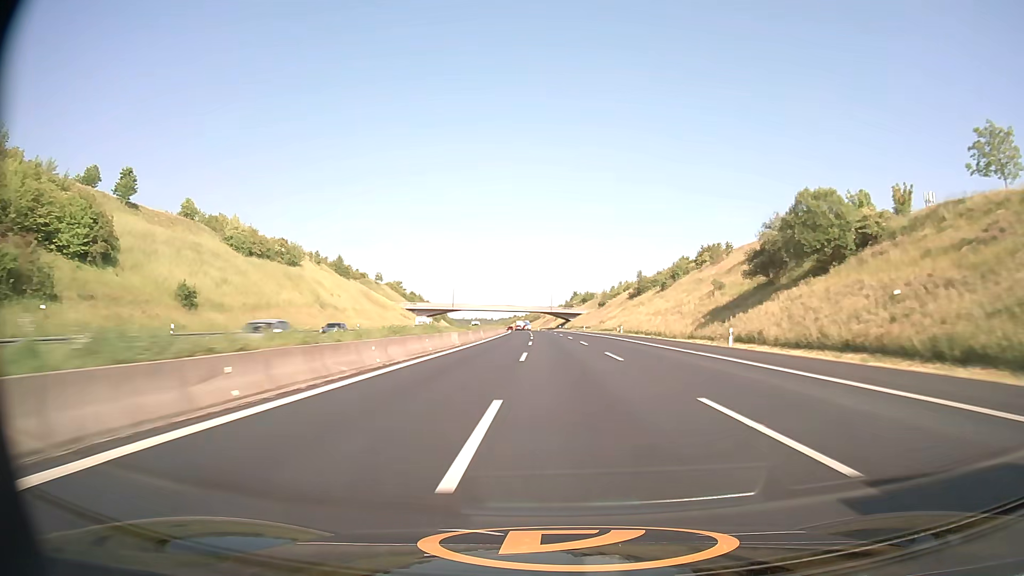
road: motorway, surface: asphalt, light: Day
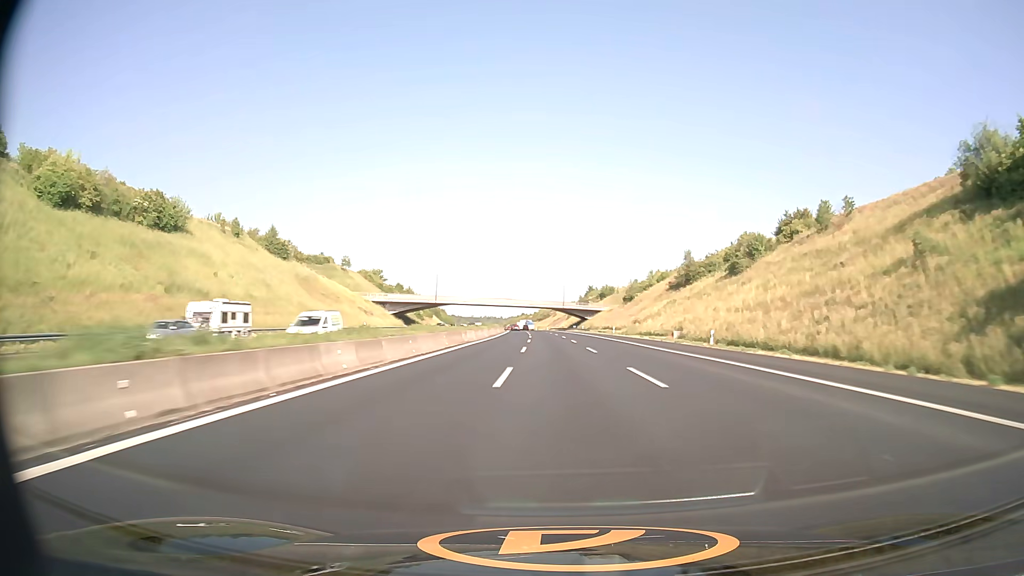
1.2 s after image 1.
(-0.5, +45.3) m; -1°
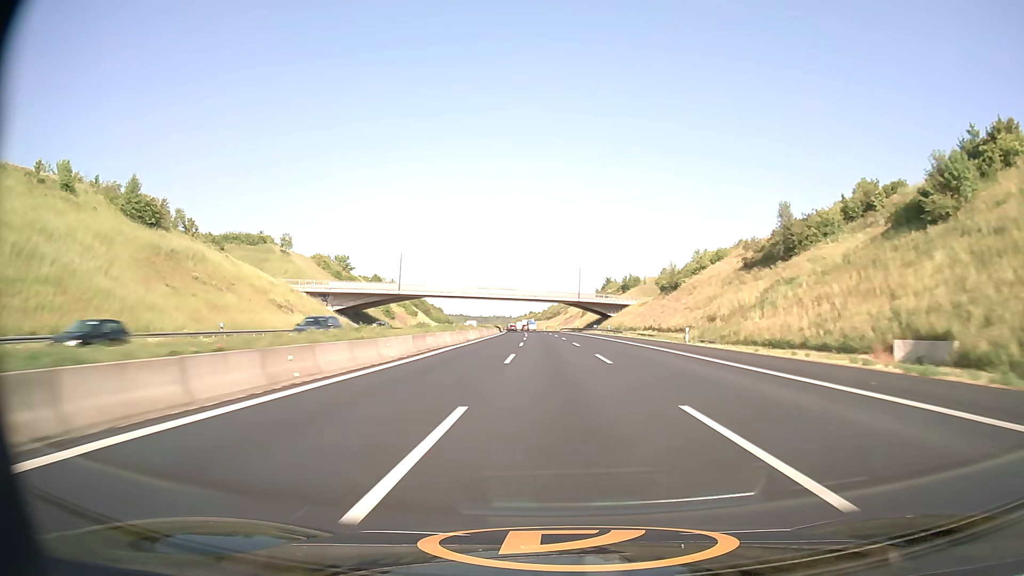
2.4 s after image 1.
(-0.2, +45.2) m; -1°
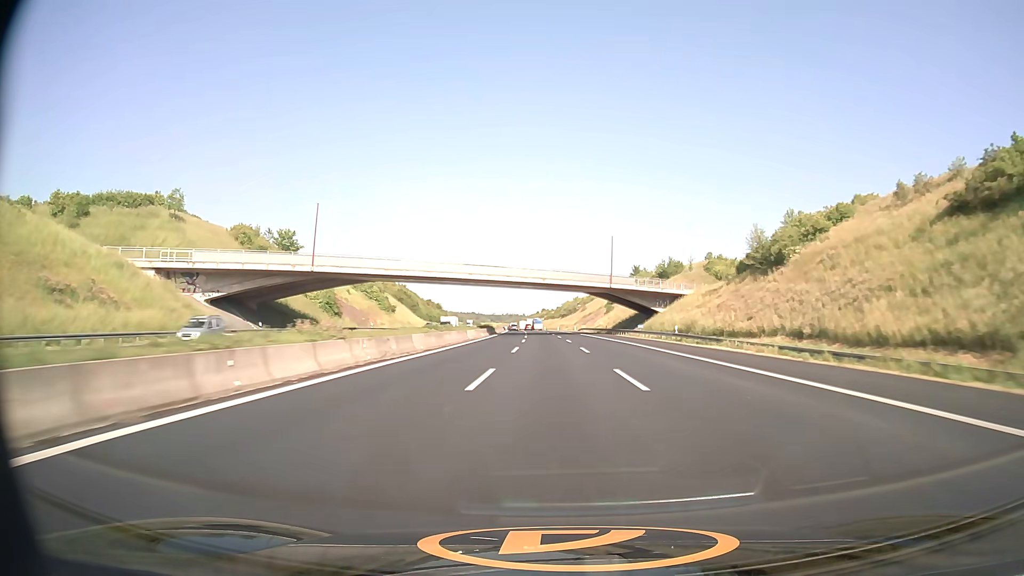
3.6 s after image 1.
(-0.5, +45.0) m; -1°
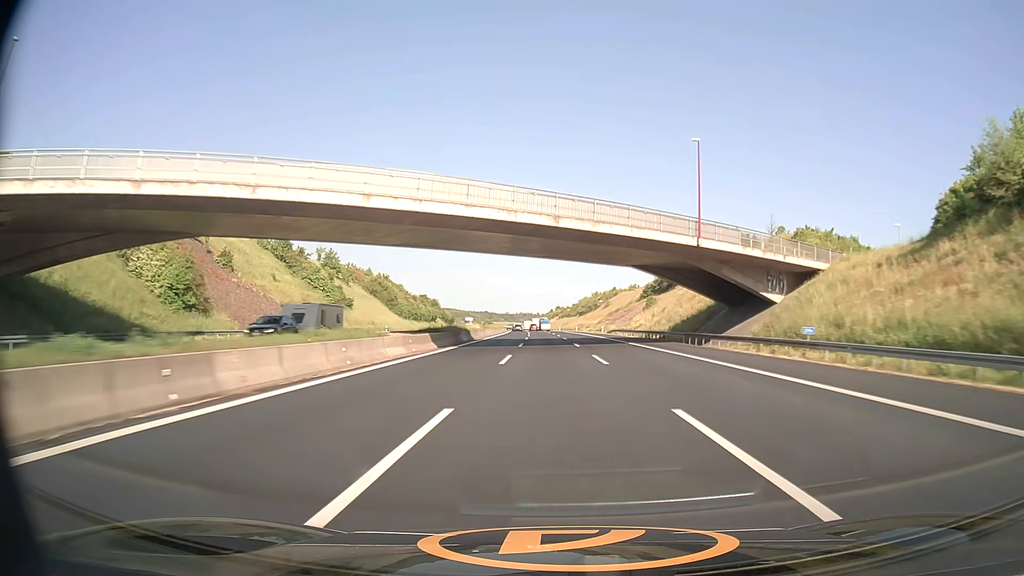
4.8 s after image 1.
(-0.4, +44.9) m; -1°
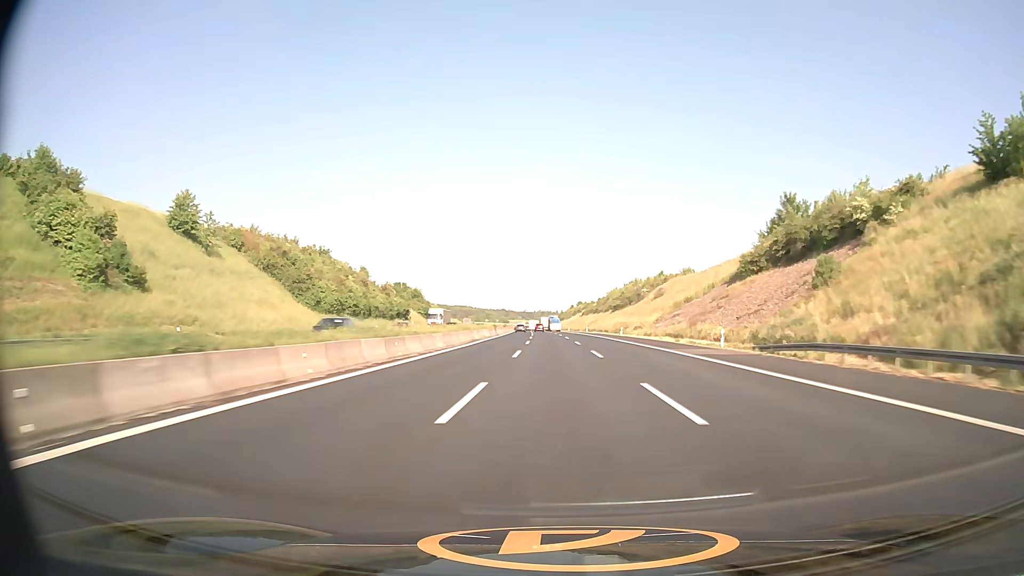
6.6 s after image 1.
(-0.7, +67.2) m; -2°
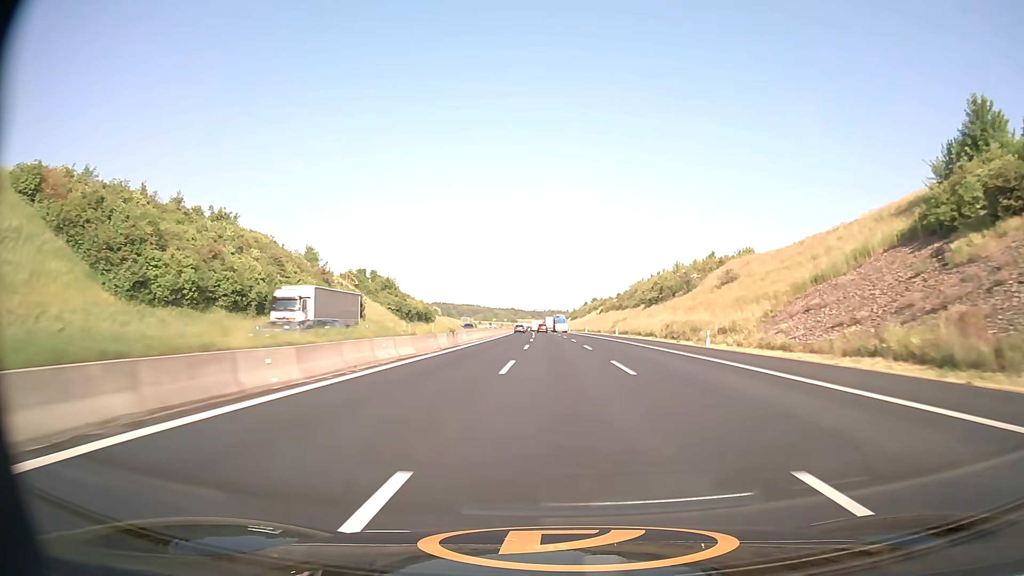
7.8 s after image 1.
(-0.3, +45.0) m; -1°
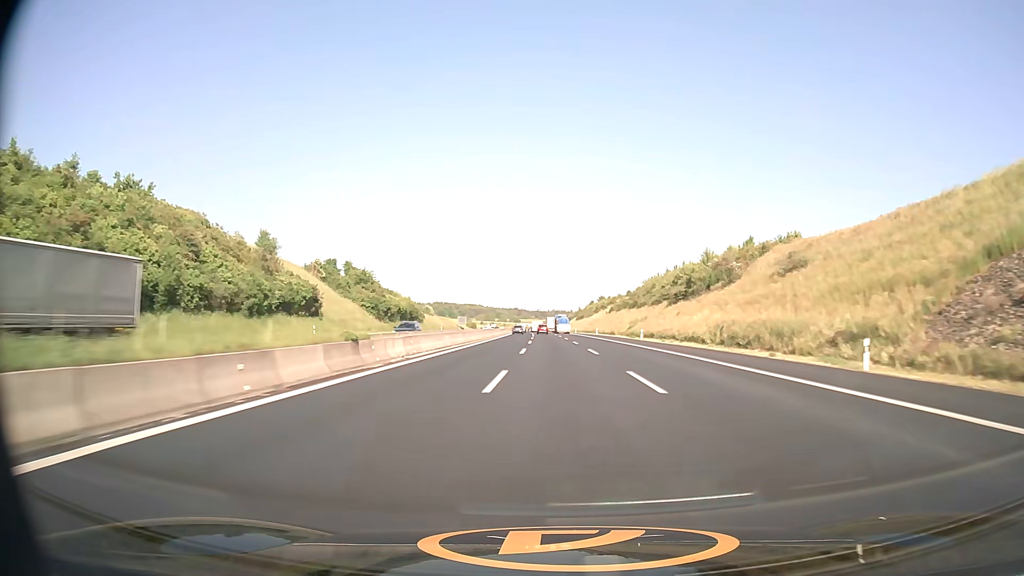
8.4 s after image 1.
(0.0, +22.6) m; 0°
(0, +10) (0, +20) (0, +30) (0, +40) (0, +50) (-1, +60) (-1, +70) (-1, +80) (-2, +90) (-2, +100) m
